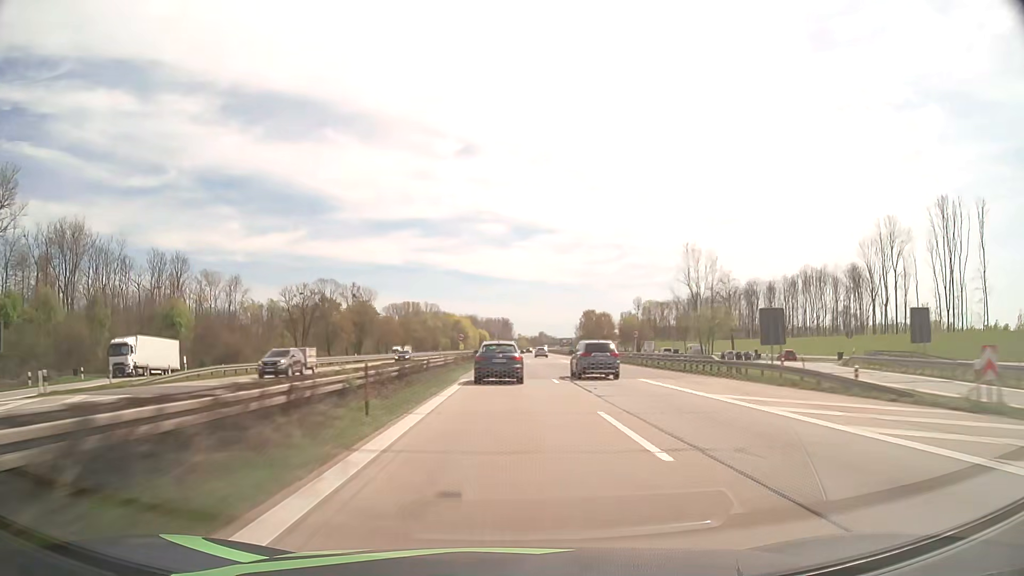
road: motorway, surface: asphalt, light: Day
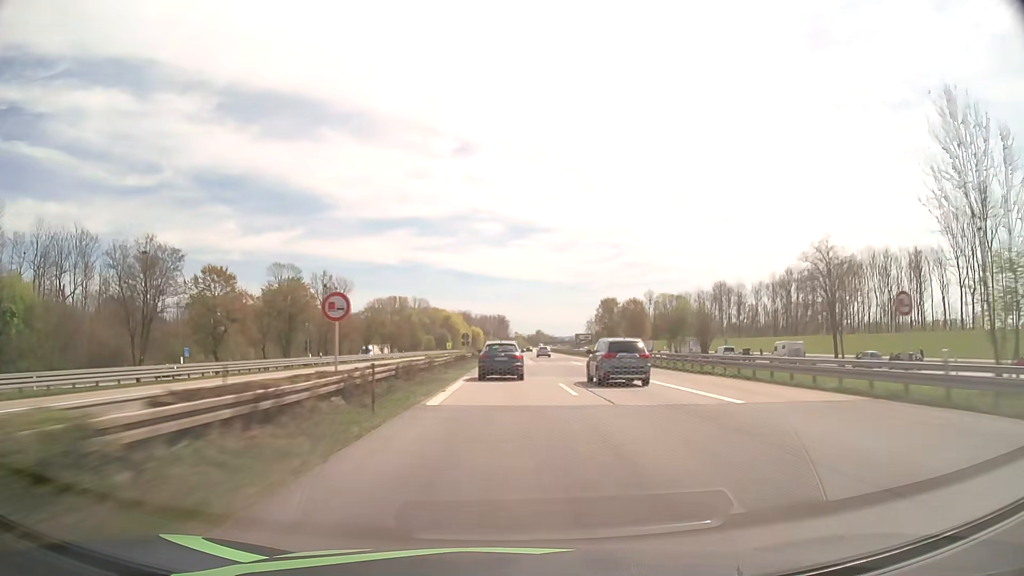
(+0.1, +43.5) m; 0°
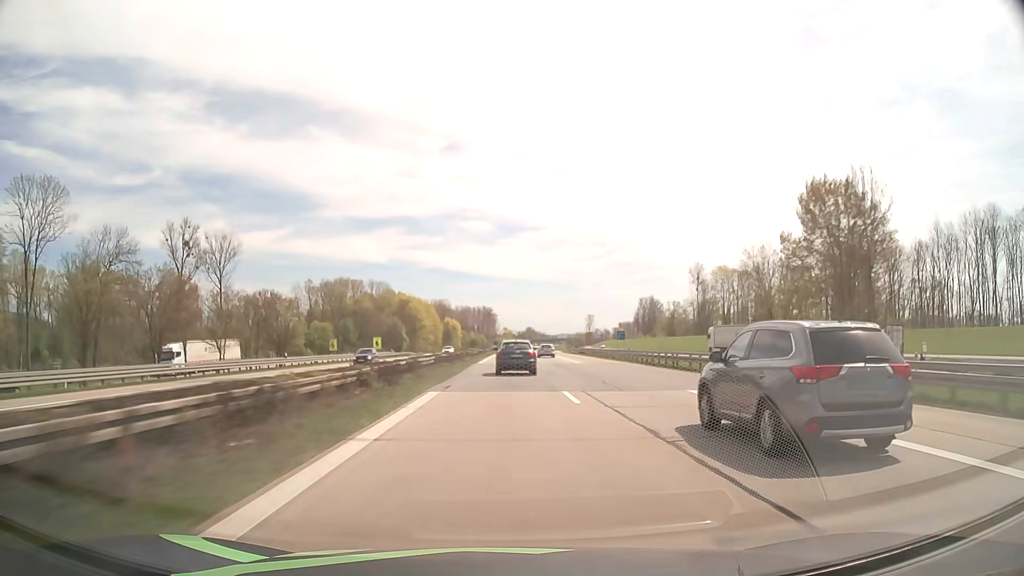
(+1.0, +111.1) m; +1°
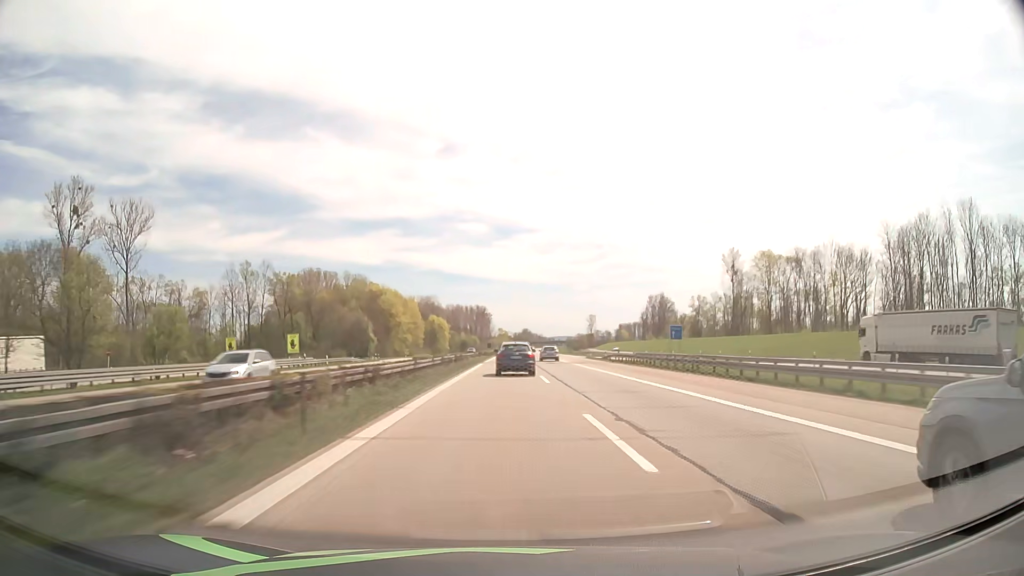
(+0.2, +44.9) m; +1°
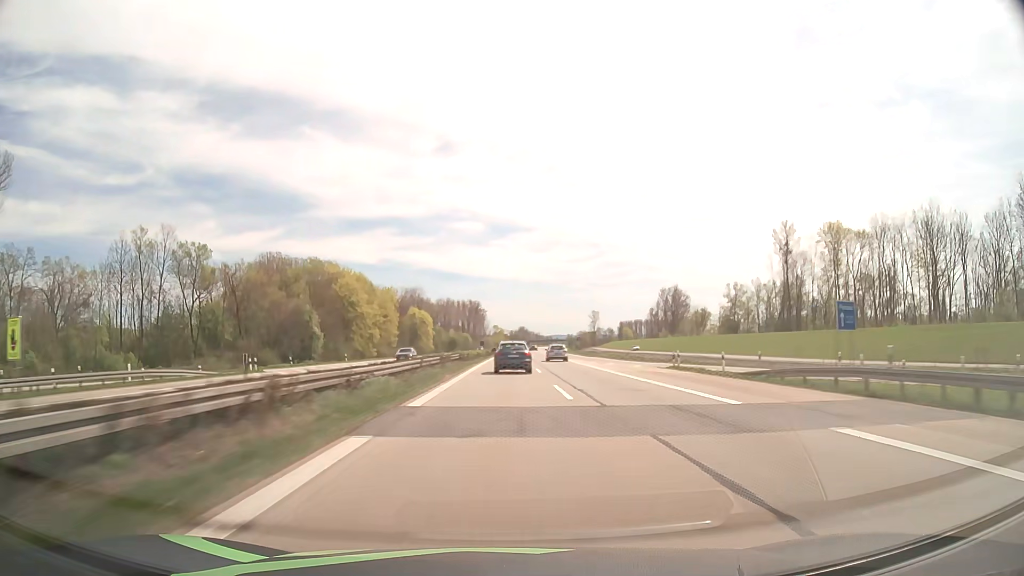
(+0.1, +45.0) m; 0°
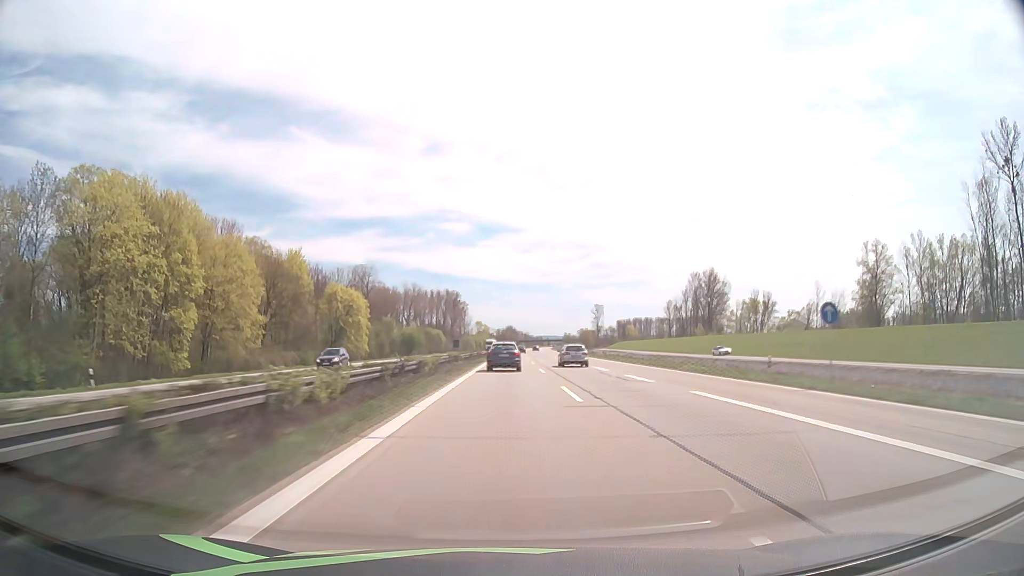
(+0.8, +90.0) m; +1°
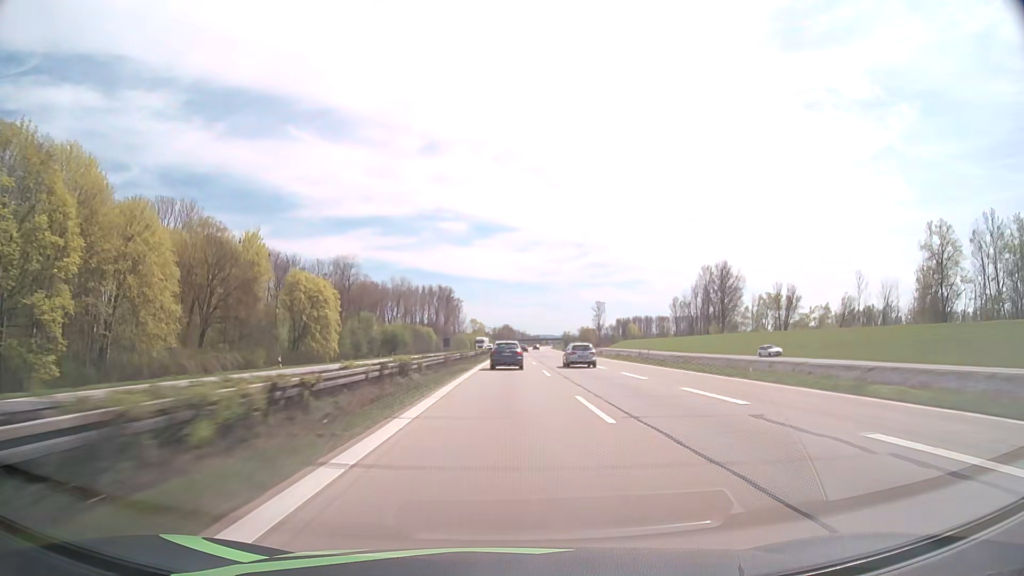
(+0.1, +22.5) m; 0°
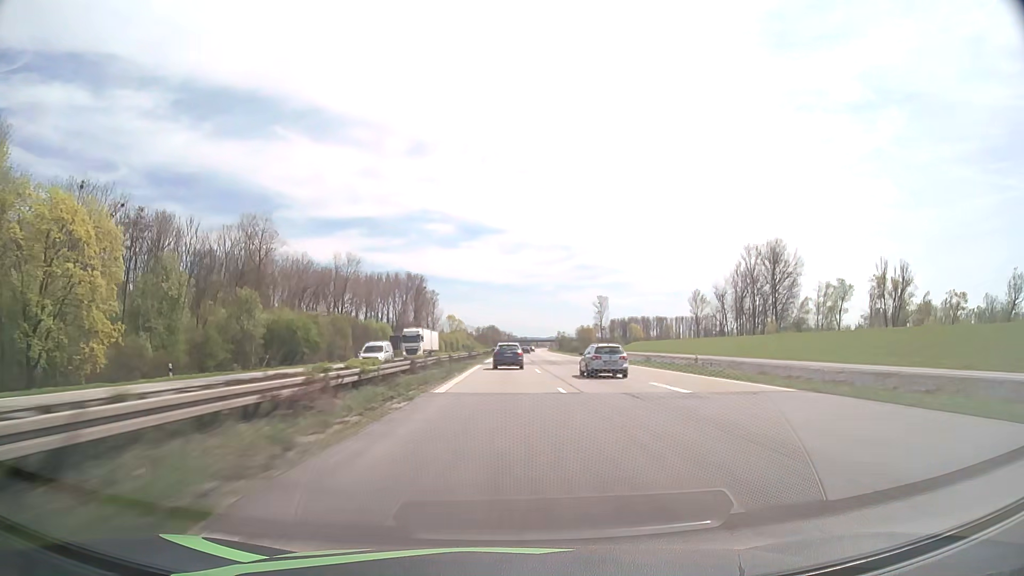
(+0.7, +67.9) m; +1°
(0, +10) (0, +20) (0, +30) (0, +40) (0, +50) (0, +60) (0, +70) (0, +80) (+1, +90) (+1, +100) m
